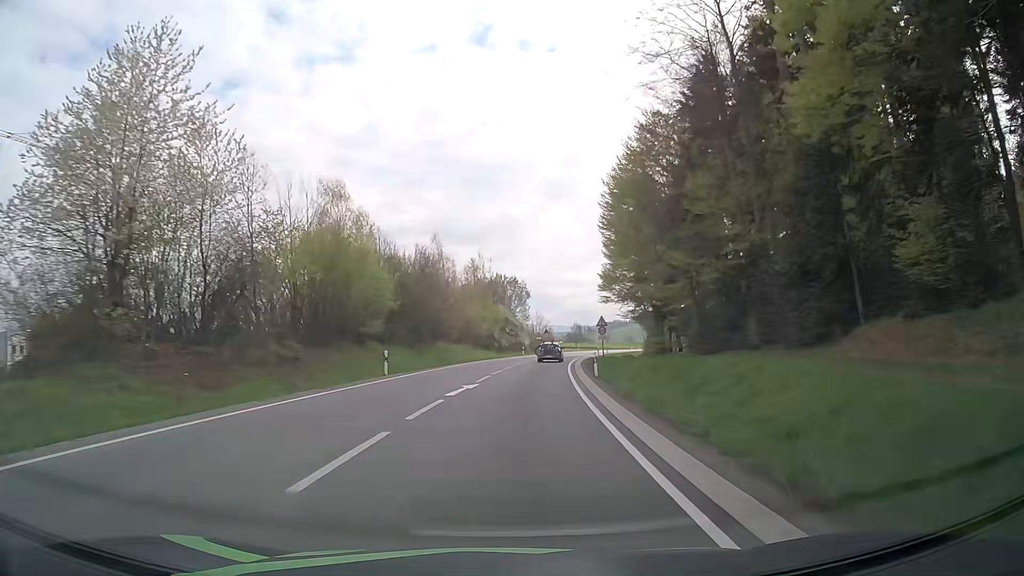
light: Day
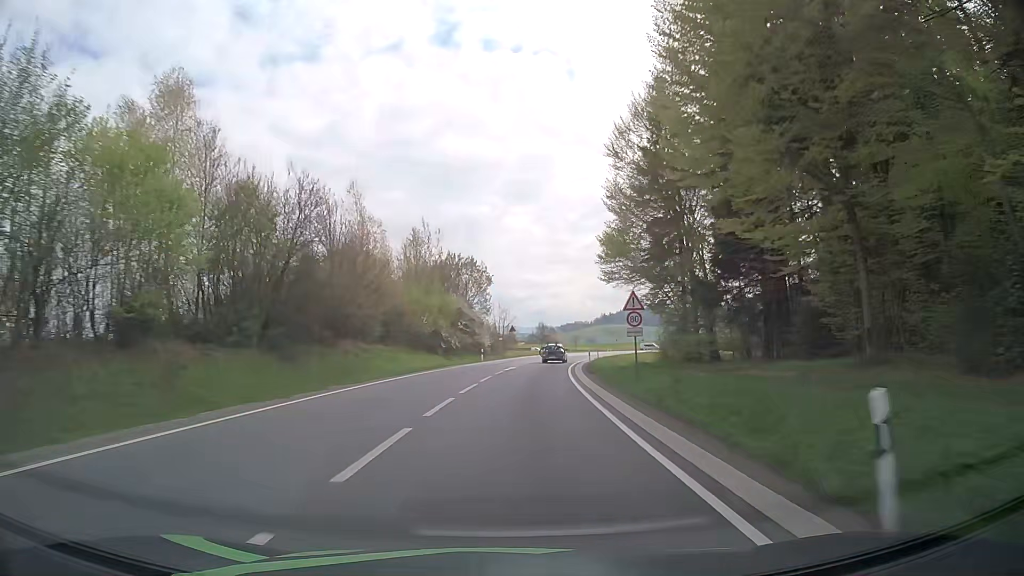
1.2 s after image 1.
(+0.6, +23.3) m; +4°
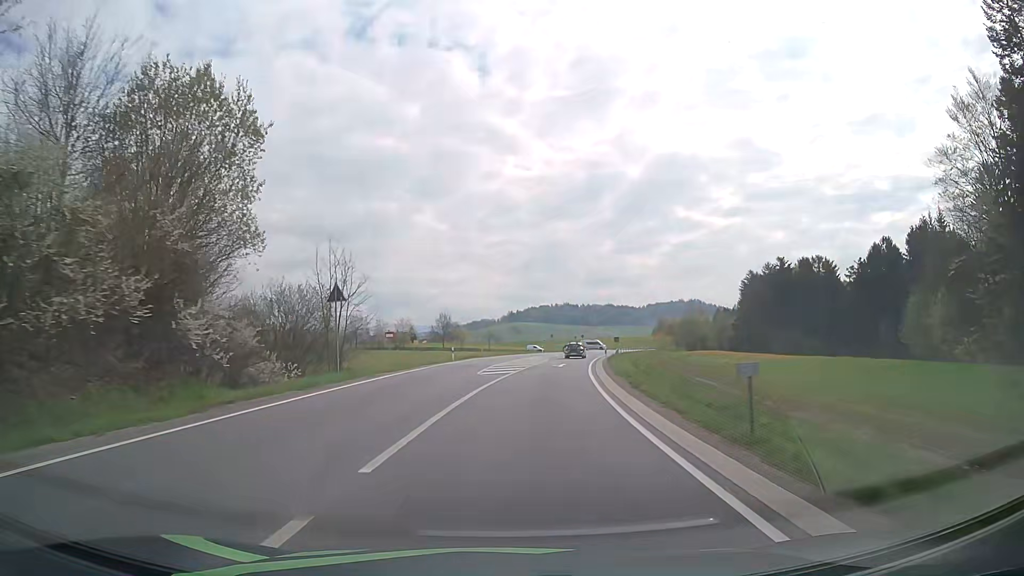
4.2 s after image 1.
(+3.2, +53.2) m; +7°
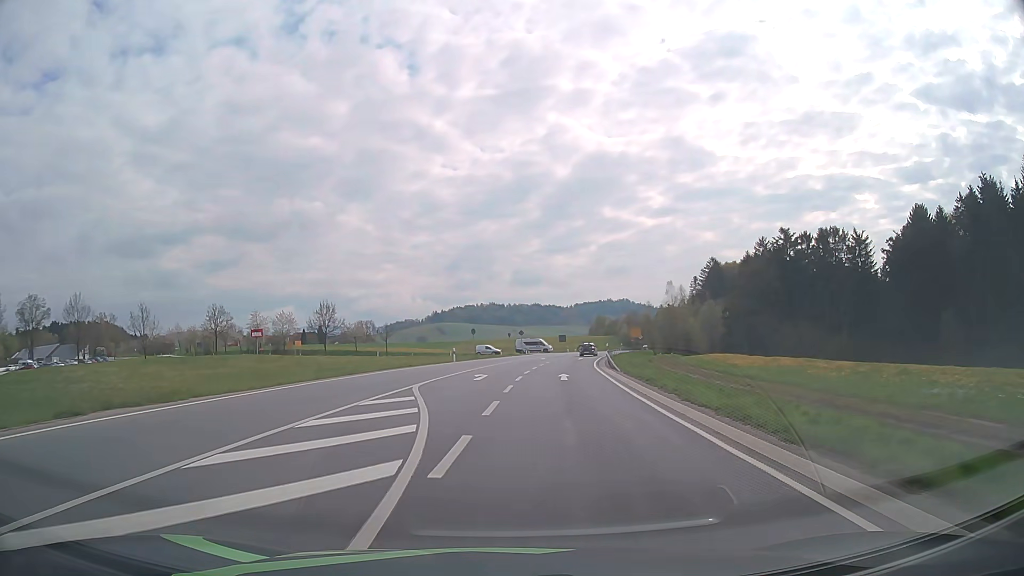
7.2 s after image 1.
(+3.9, +47.9) m; +7°
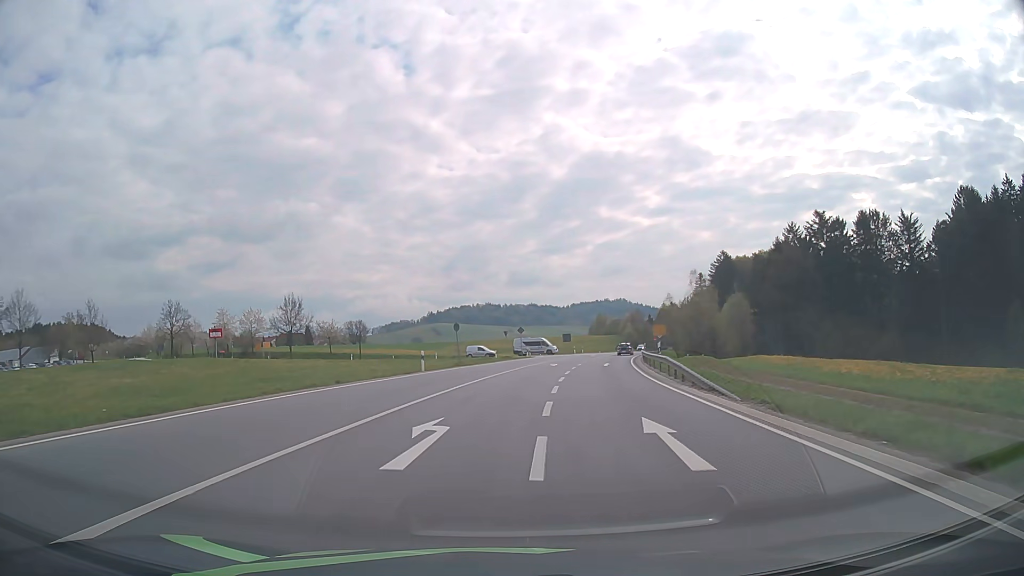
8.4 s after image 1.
(0.0, +18.2) m; 0°
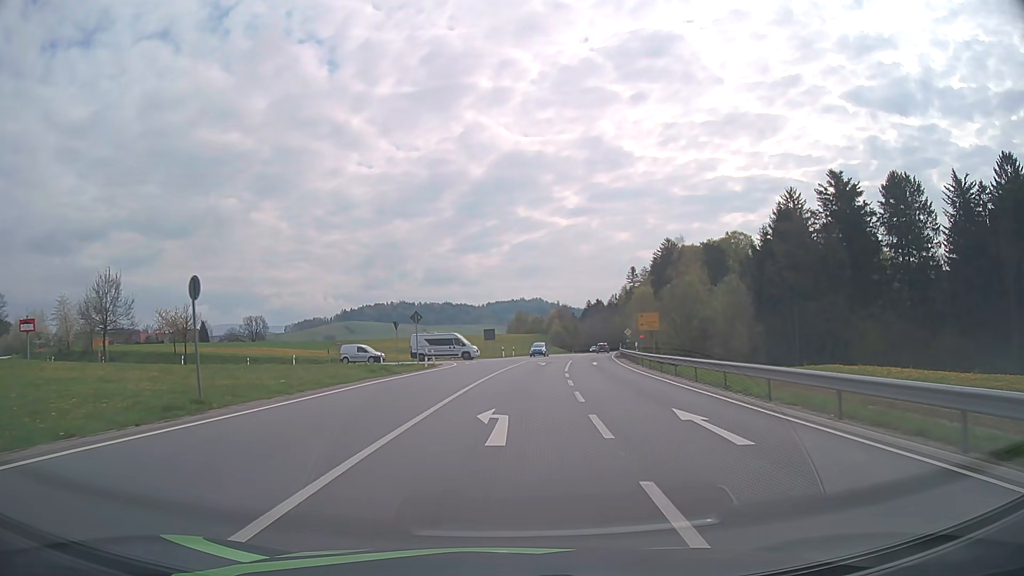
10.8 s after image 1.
(+1.4, +33.2) m; +7°
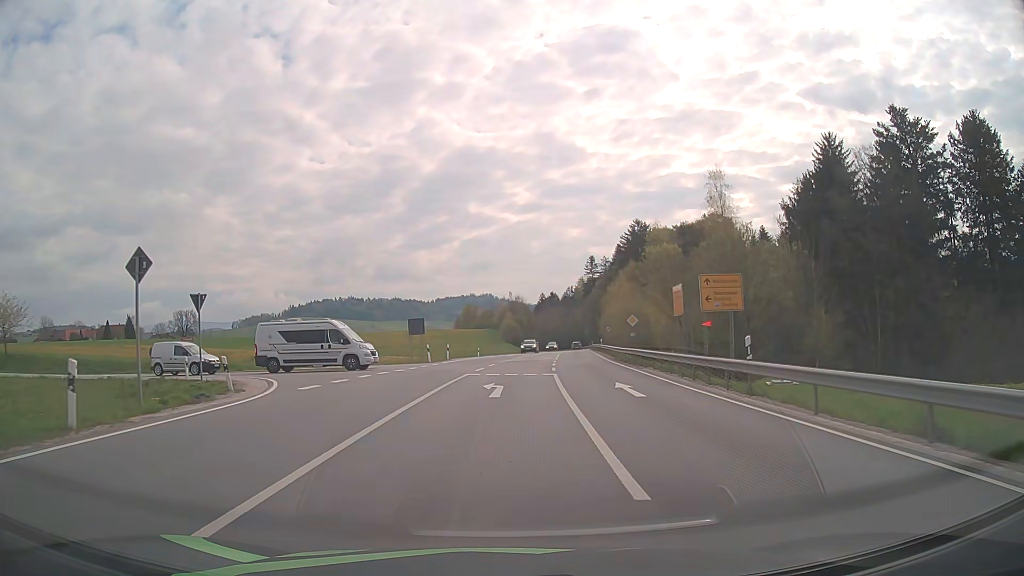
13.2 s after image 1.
(+1.4, +27.5) m; +5°
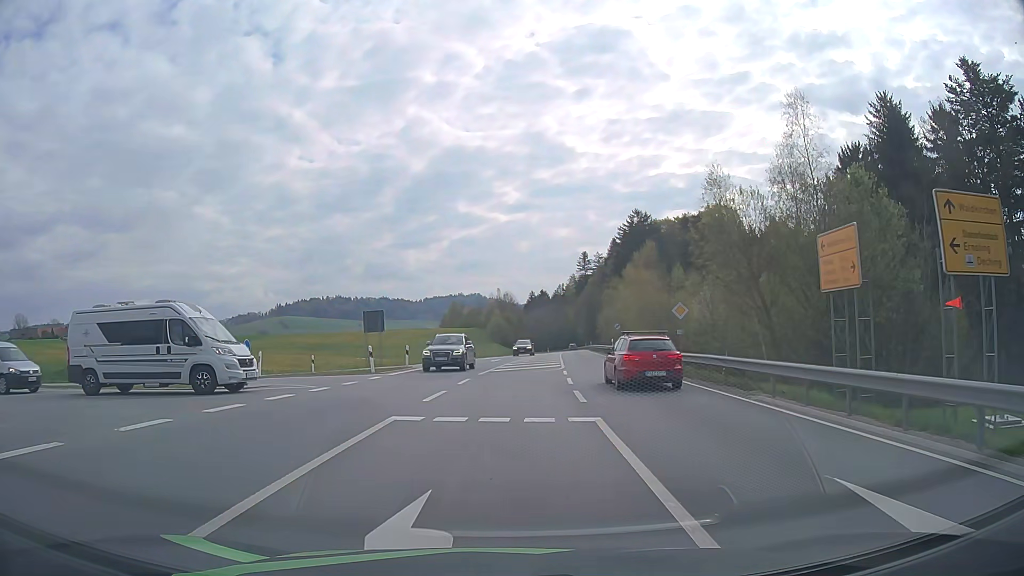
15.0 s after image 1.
(+0.1, +14.7) m; +1°
